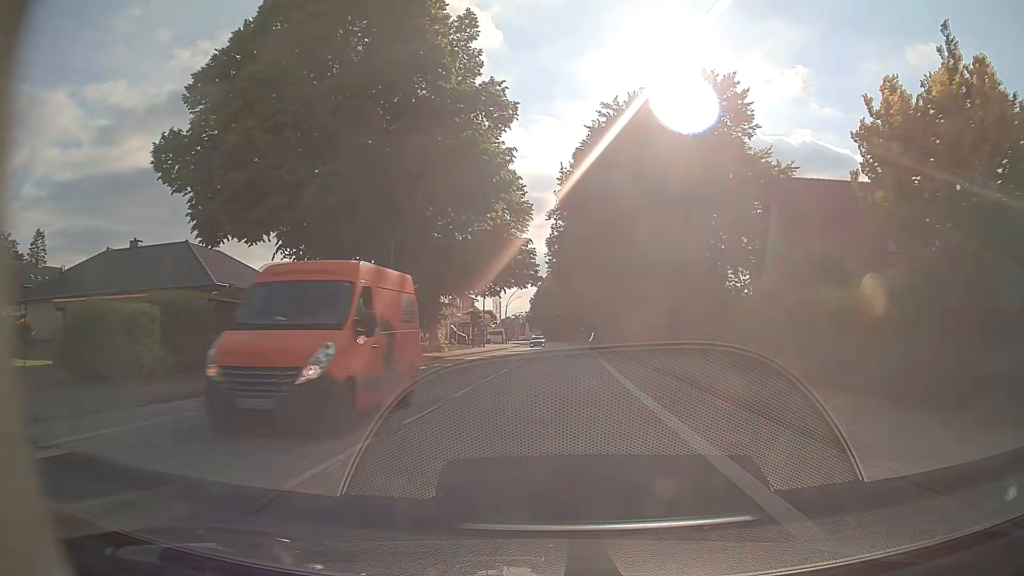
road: primary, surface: asphalt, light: Day
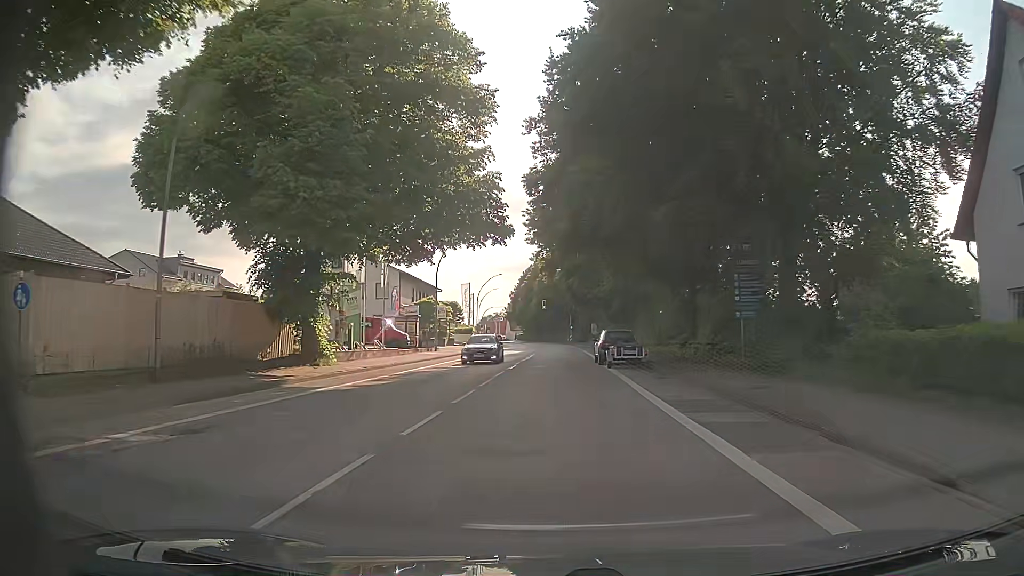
(+0.2, +23.7) m; +1°
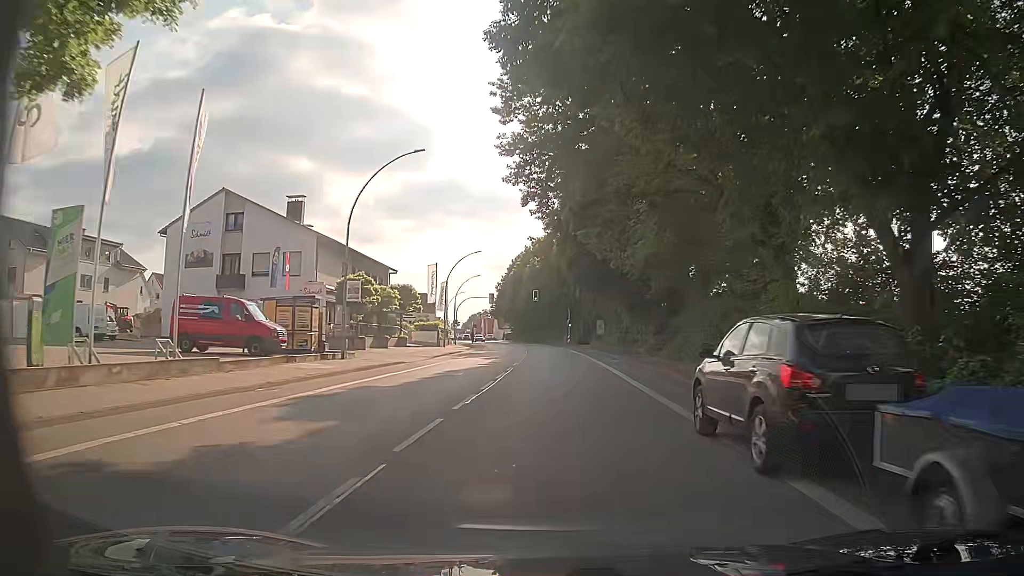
(-0.1, +23.7) m; 0°
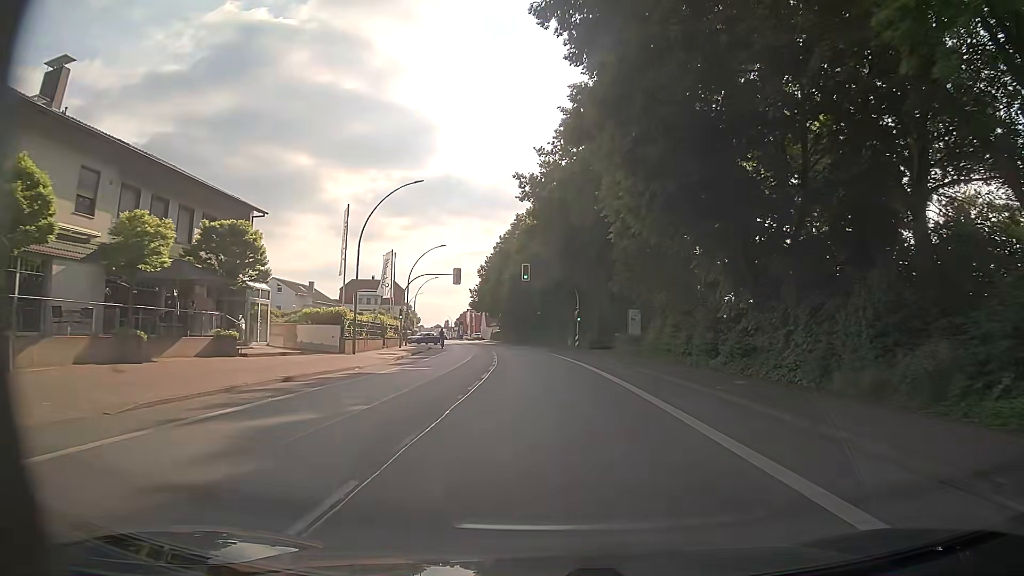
(+0.2, +31.7) m; 0°
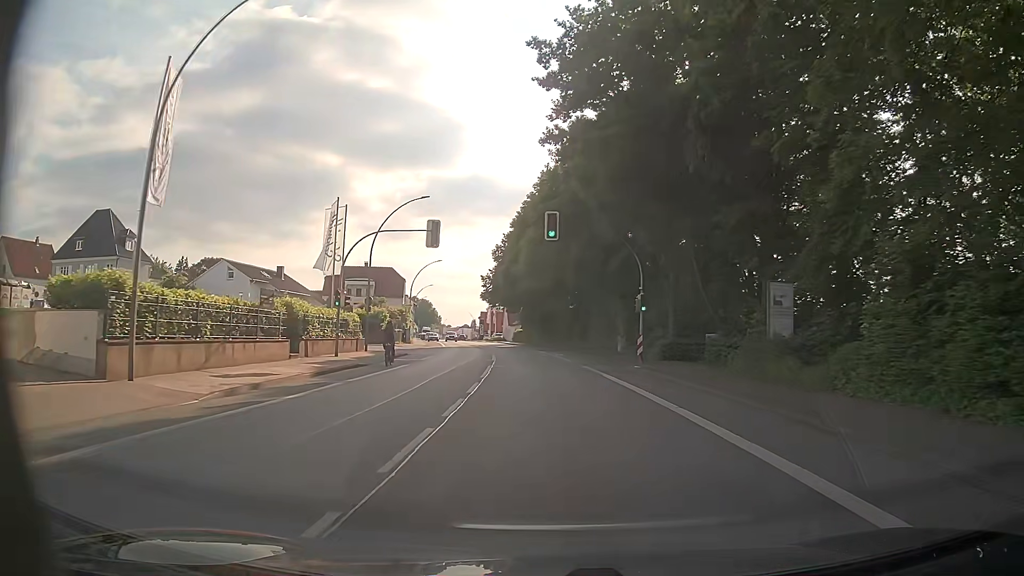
(-0.4, +23.8) m; -2°
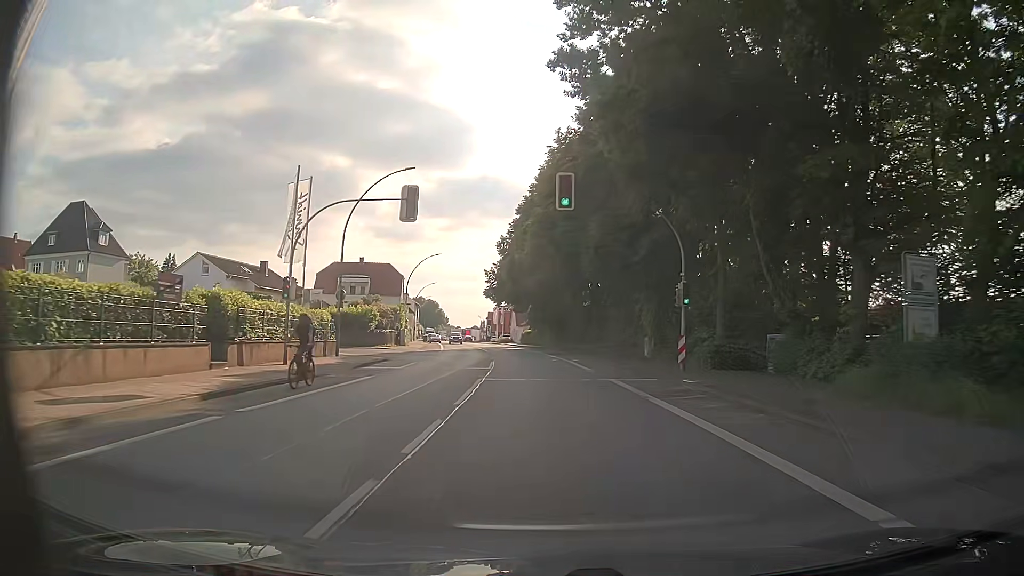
(0.0, +7.9) m; -1°
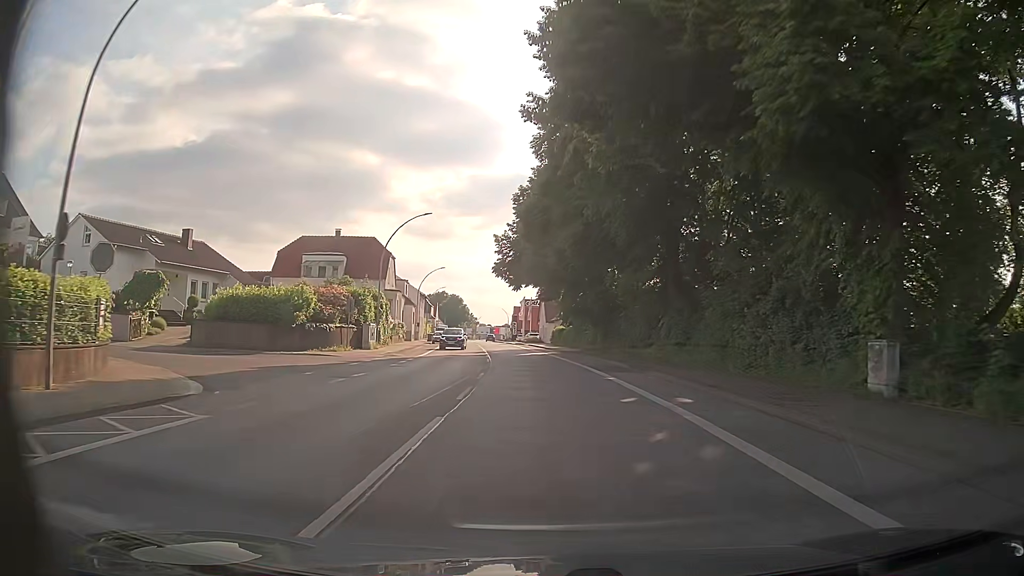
(-0.5, +23.7) m; -2°
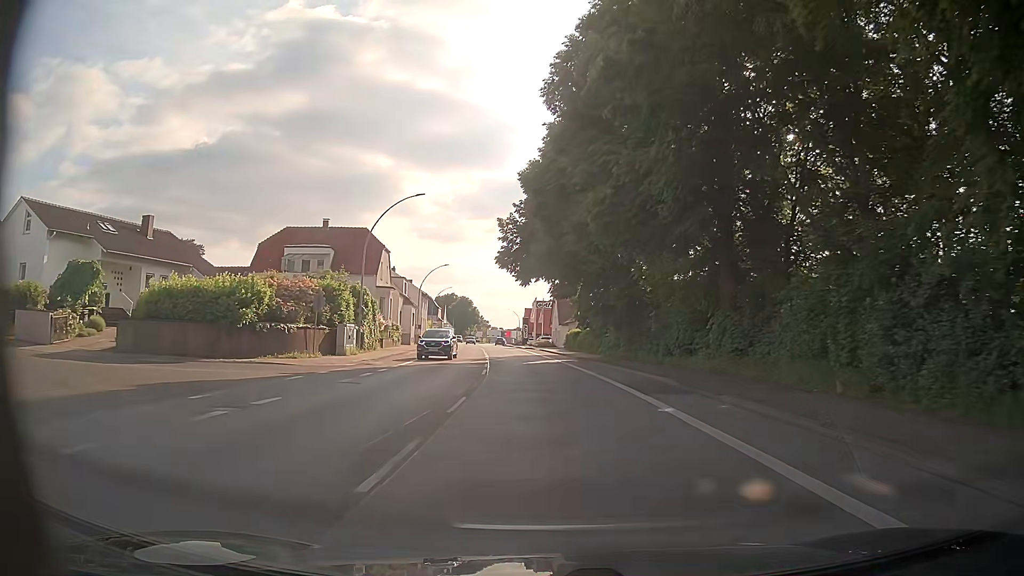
(-0.2, +7.9) m; -2°
(0, +10) (0, +20) (-1, +30) (-2, +40) (-2, +50) (-3, +60) (-4, +70) (-6, +80) (-7, +90) (-8, +100) m
